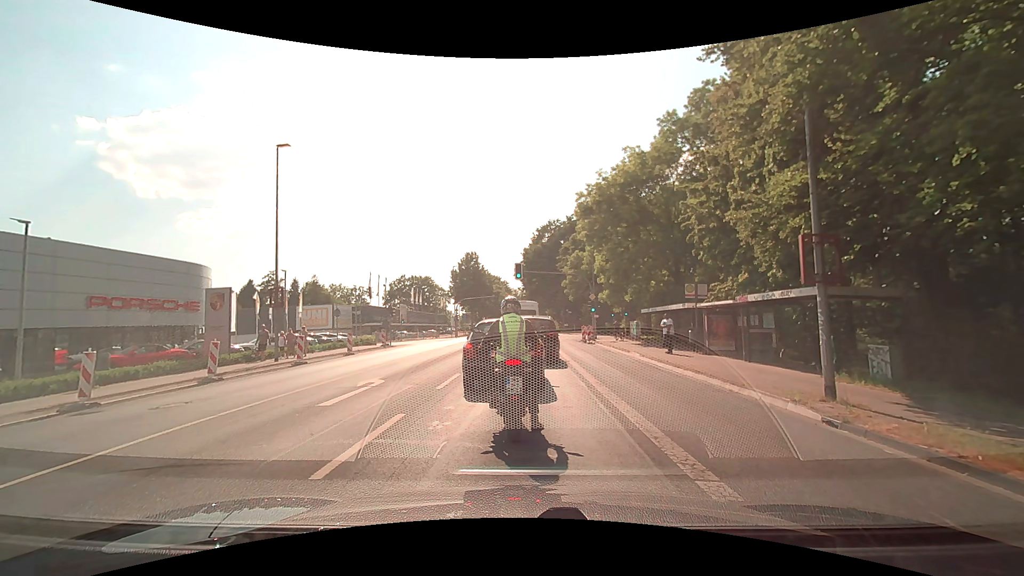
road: secondary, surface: asphalt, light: Day
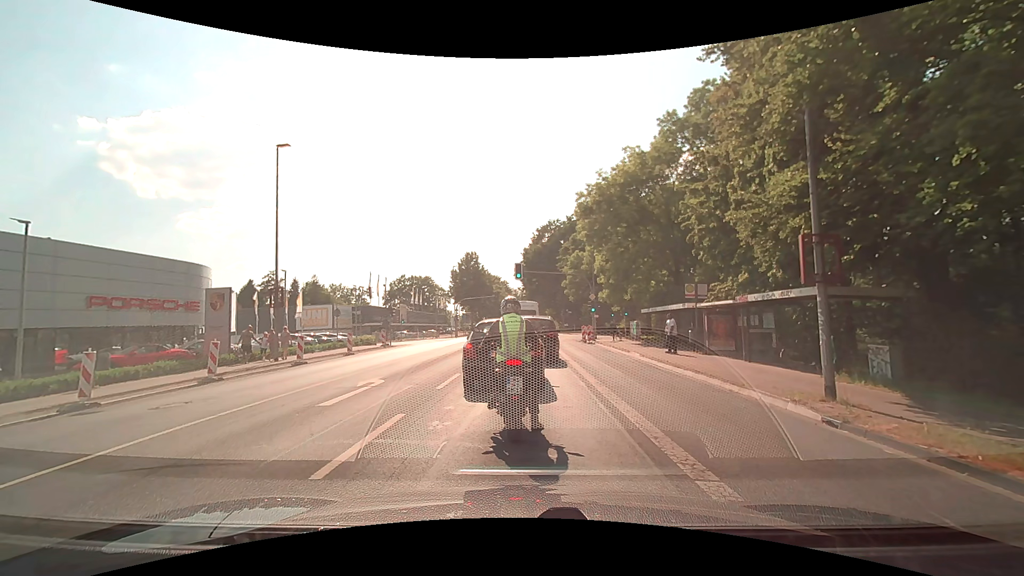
(0.0, 0.0) m; 0°
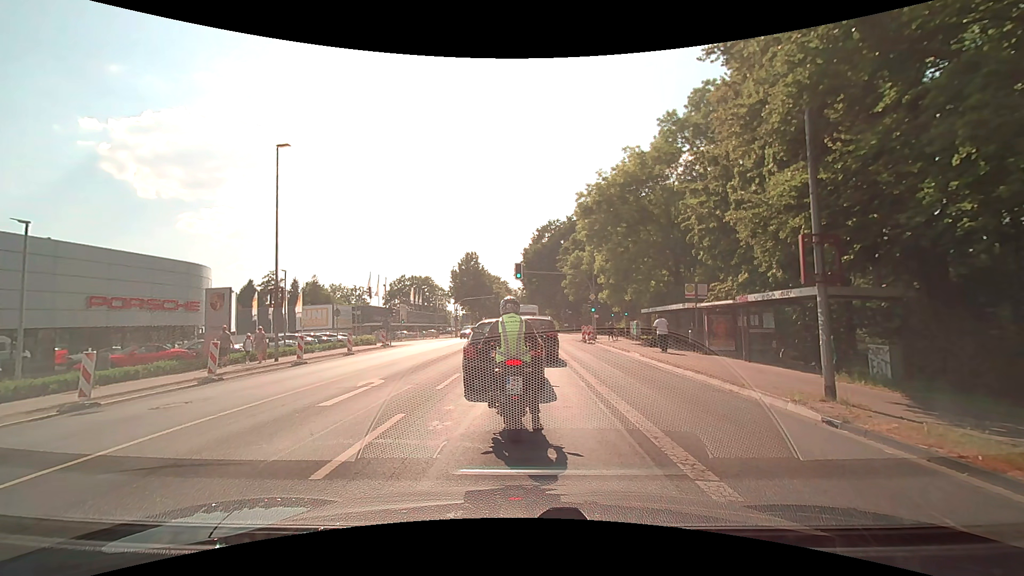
(0.0, 0.0) m; 0°
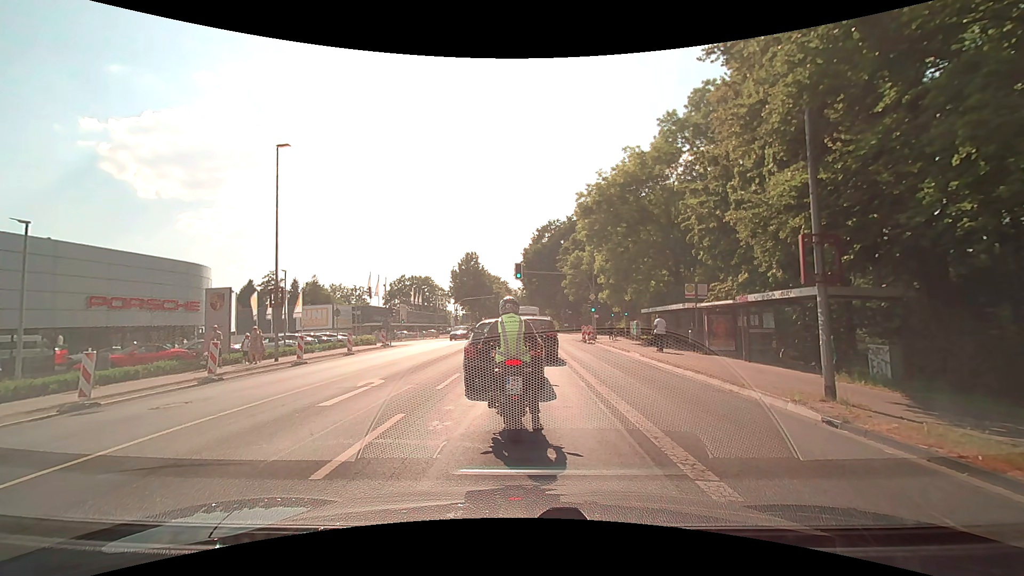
(0.0, 0.0) m; 0°
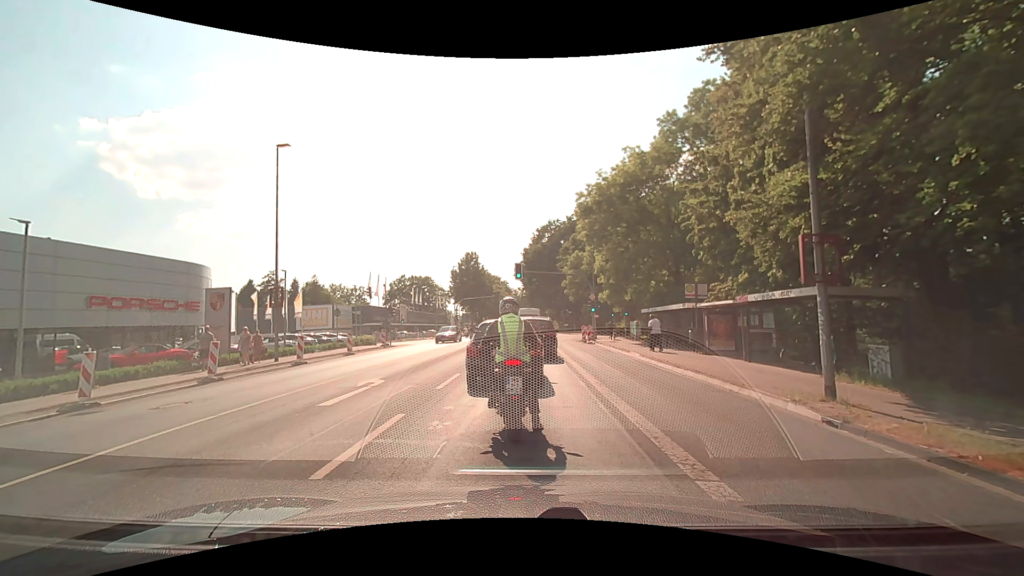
(0.0, 0.0) m; 0°
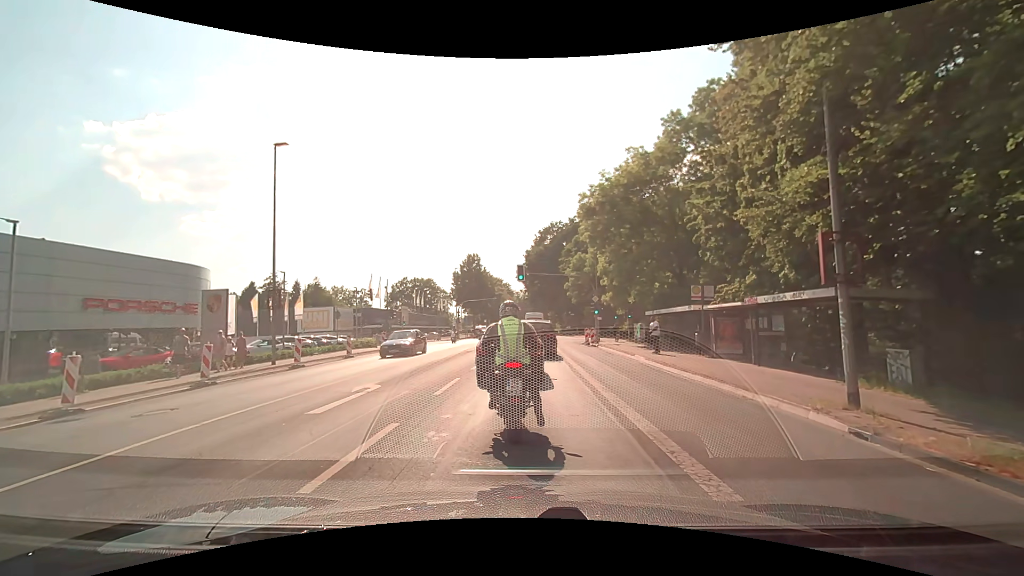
(0.0, +0.6) m; 0°
